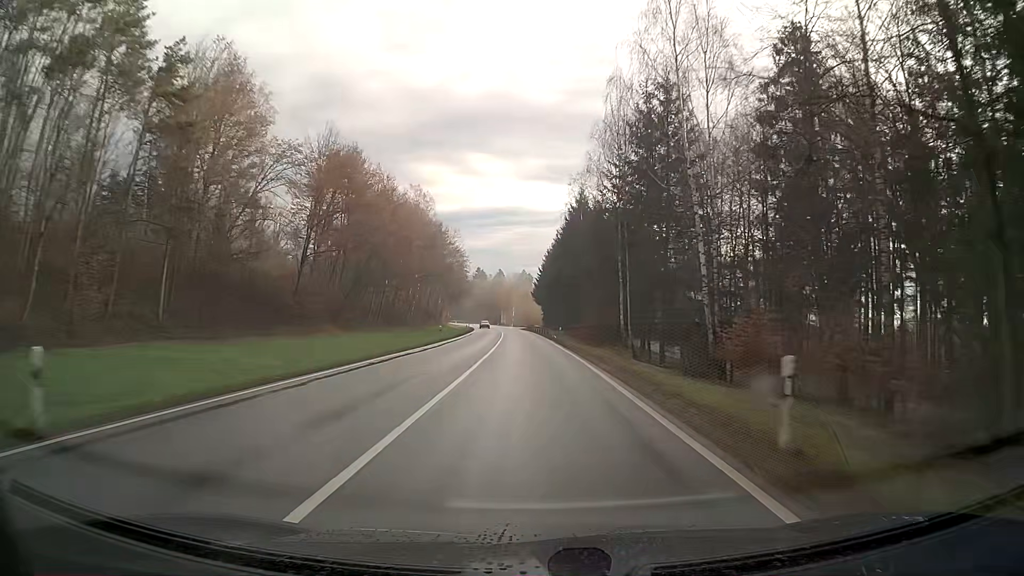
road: secondary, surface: asphalt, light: Day
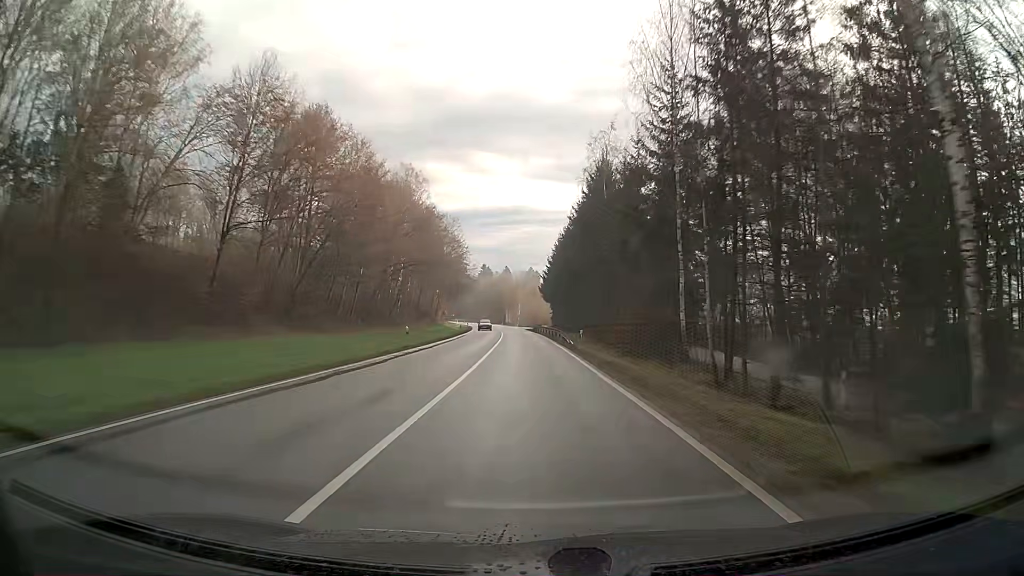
(-0.1, +15.9) m; -1°
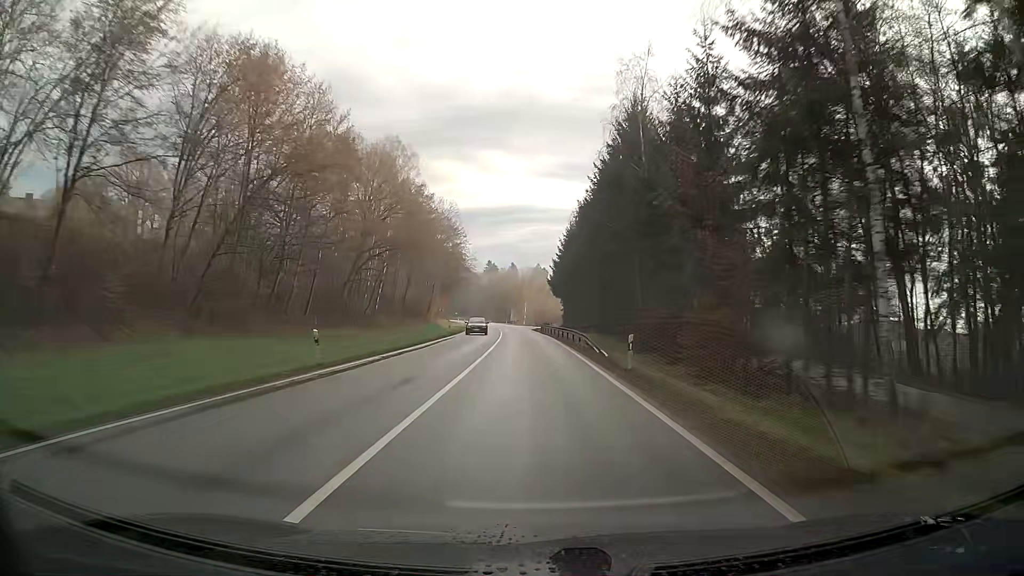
(-0.1, +15.9) m; 0°
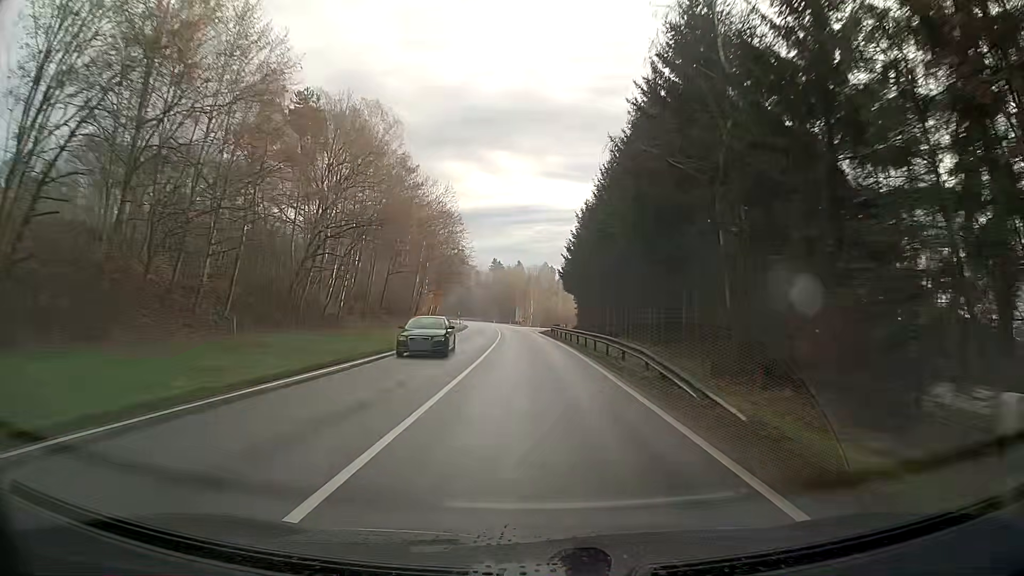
(-0.1, +15.9) m; -1°
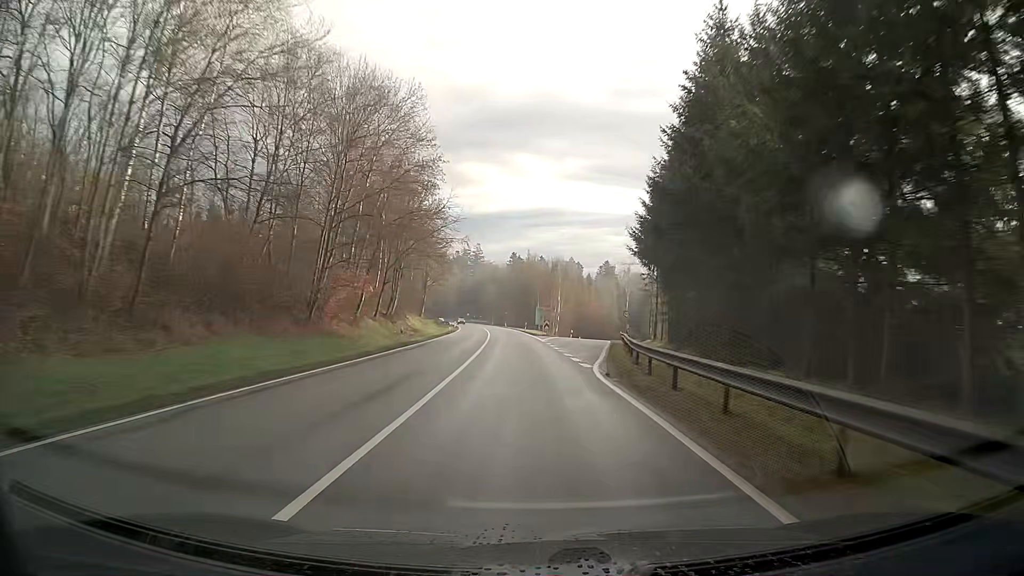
(-0.9, +47.6) m; -2°
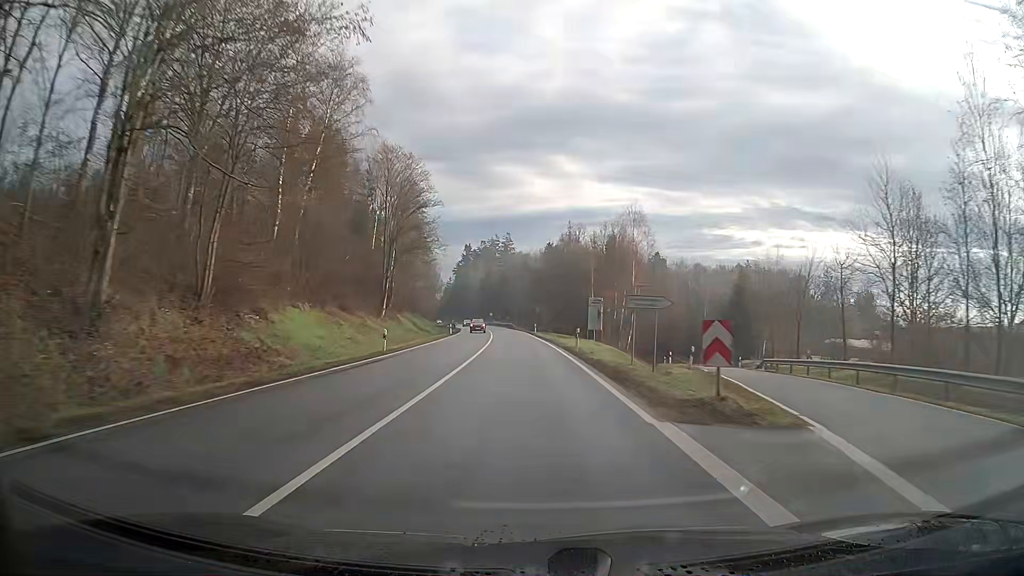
(-1.4, +47.5) m; -3°
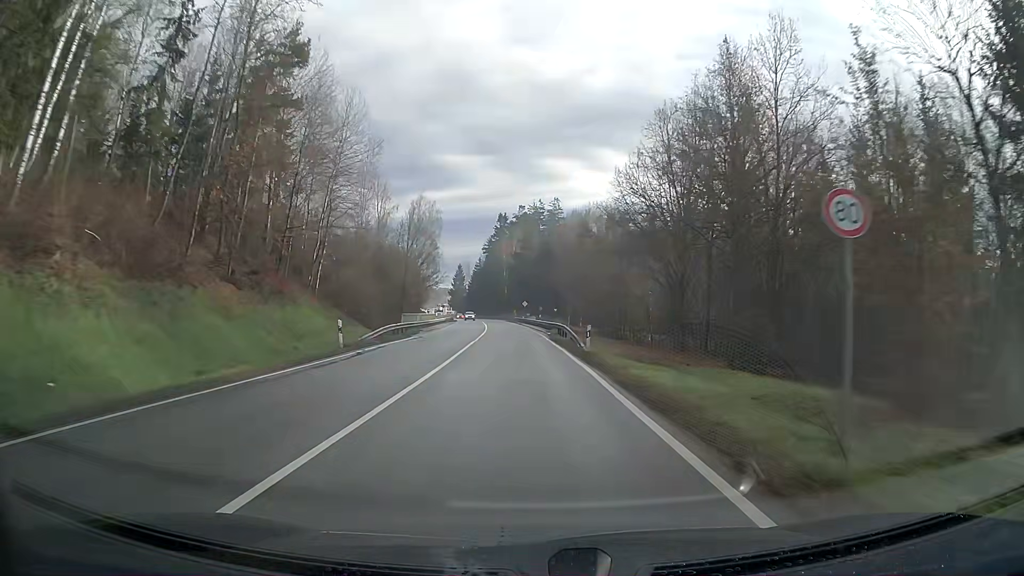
(-2.7, +73.6) m; -4°
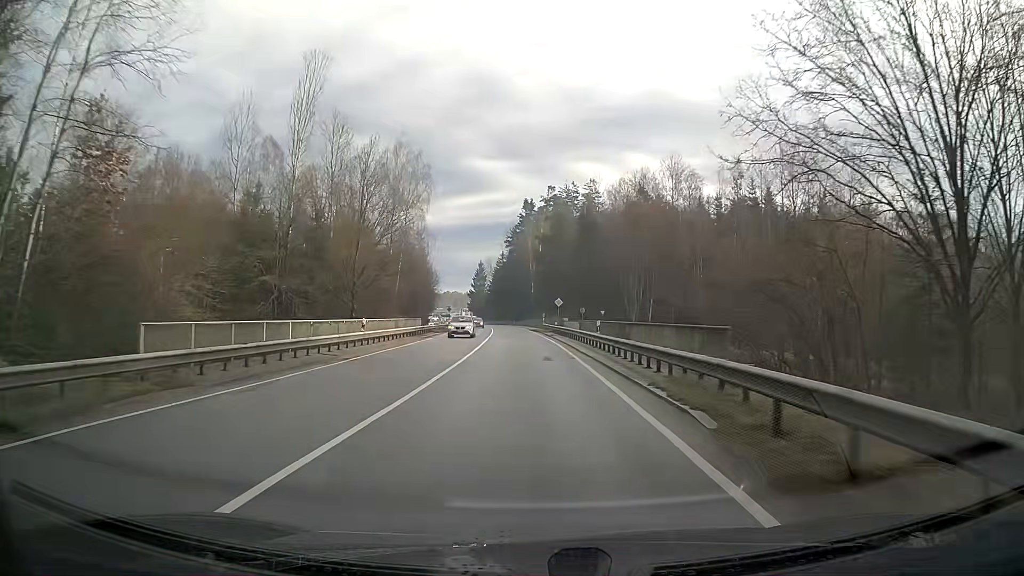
(-0.8, +36.5) m; -3°
